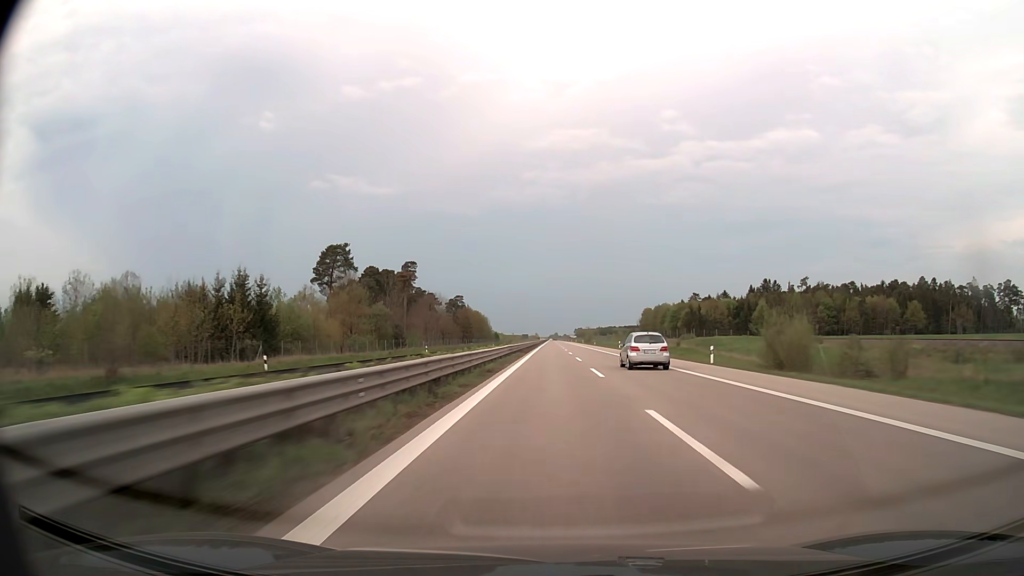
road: trunk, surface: asphalt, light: Day
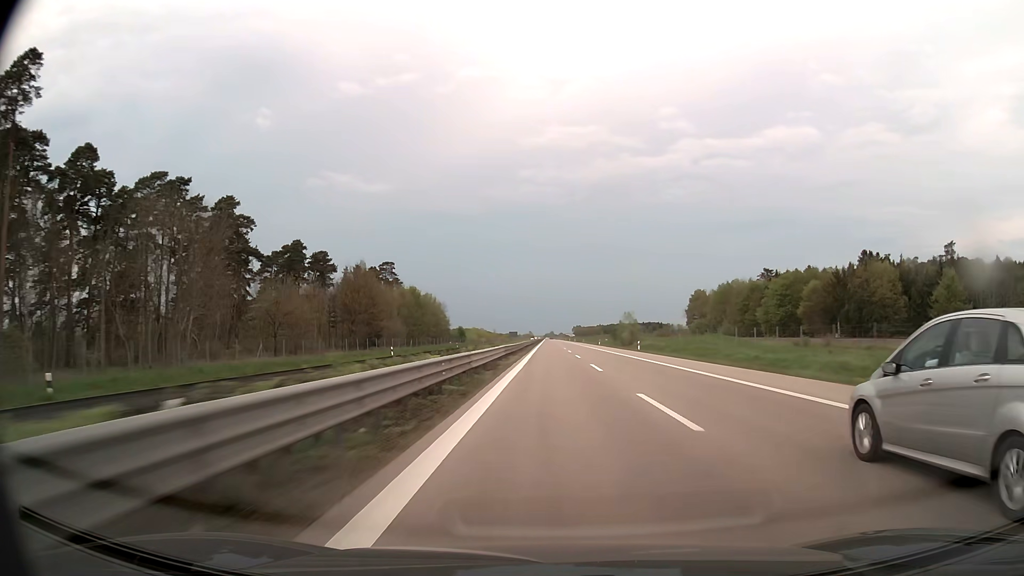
(+0.5, +118.5) m; 0°
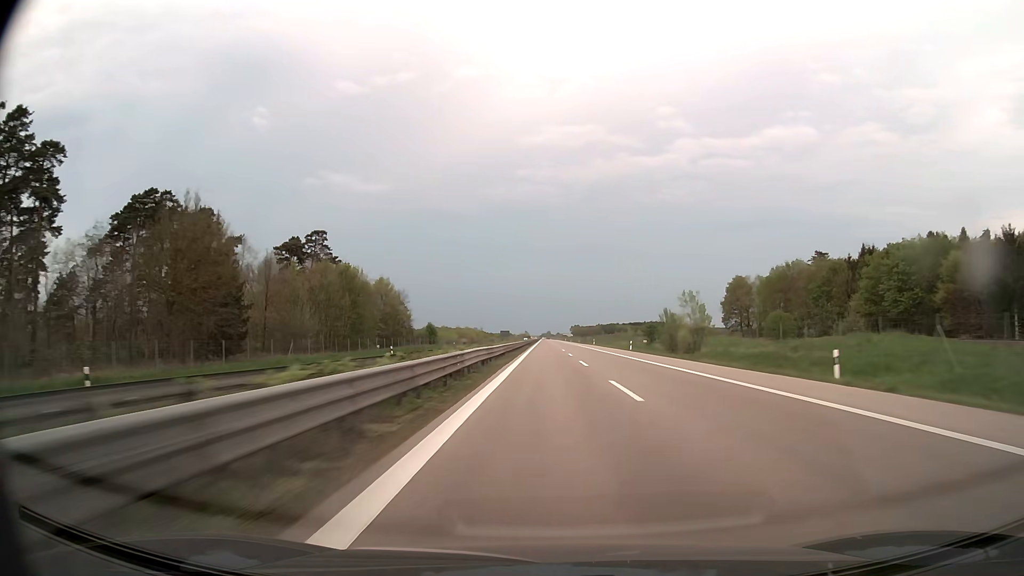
(+0.2, +47.5) m; 0°
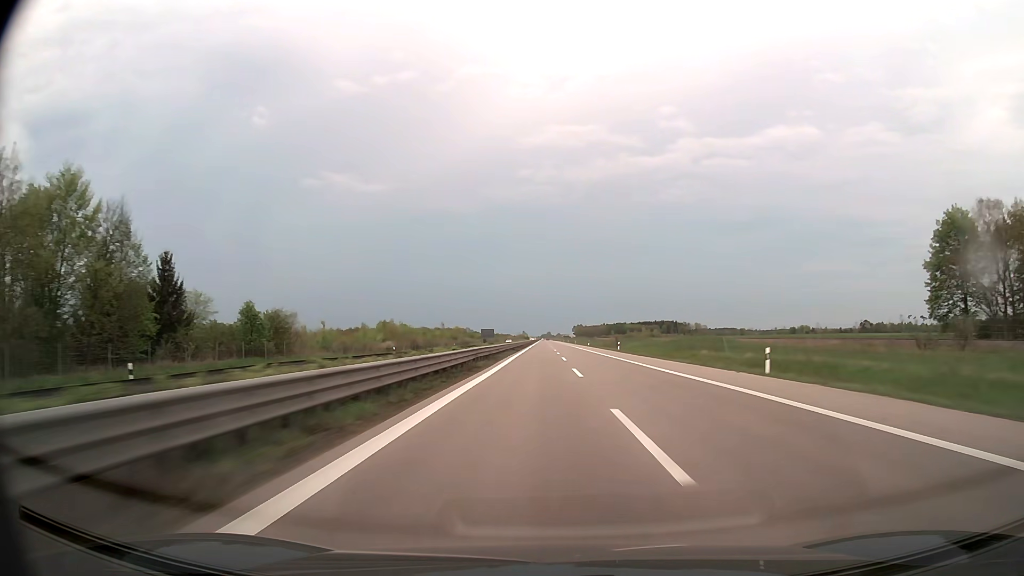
(+0.4, +95.2) m; 0°
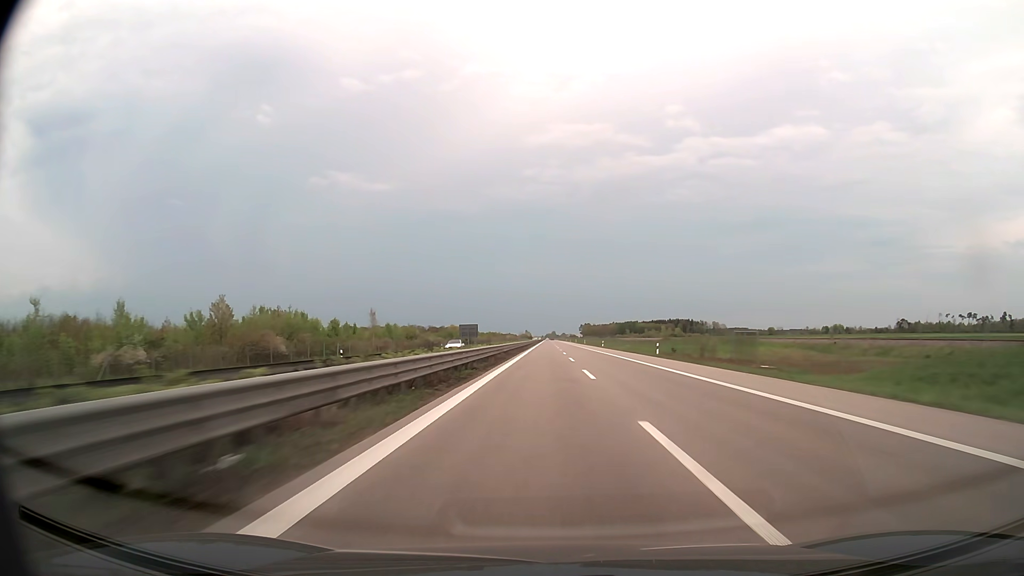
(-0.7, +71.4) m; -1°
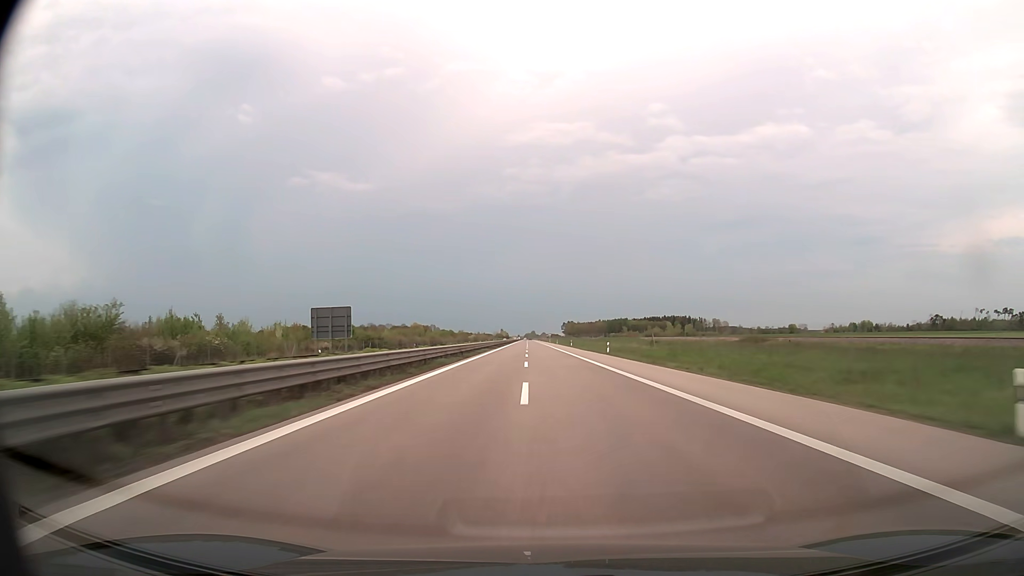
(+1.8, +95.2) m; +2°
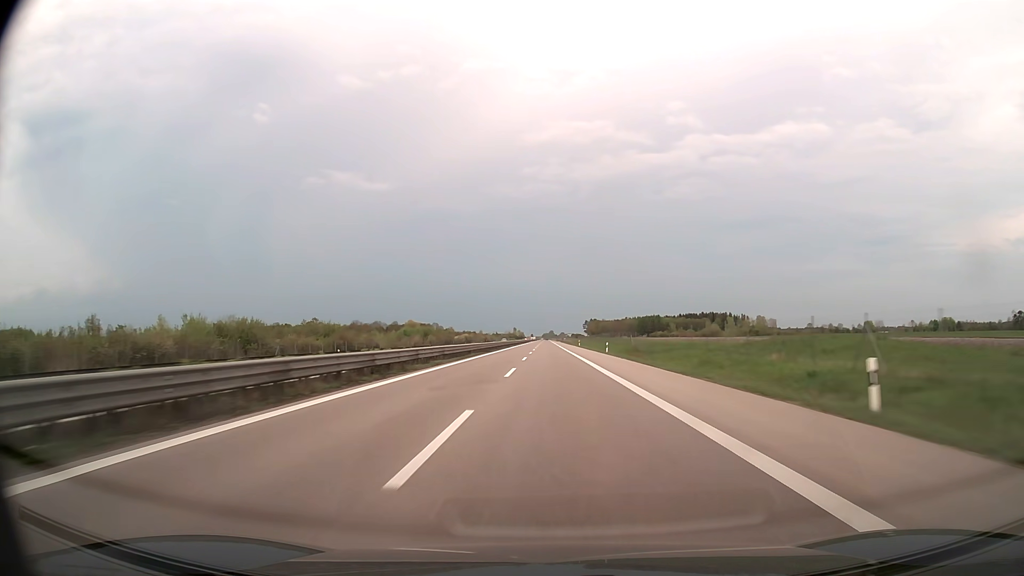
(-1.4, +95.2) m; -2°
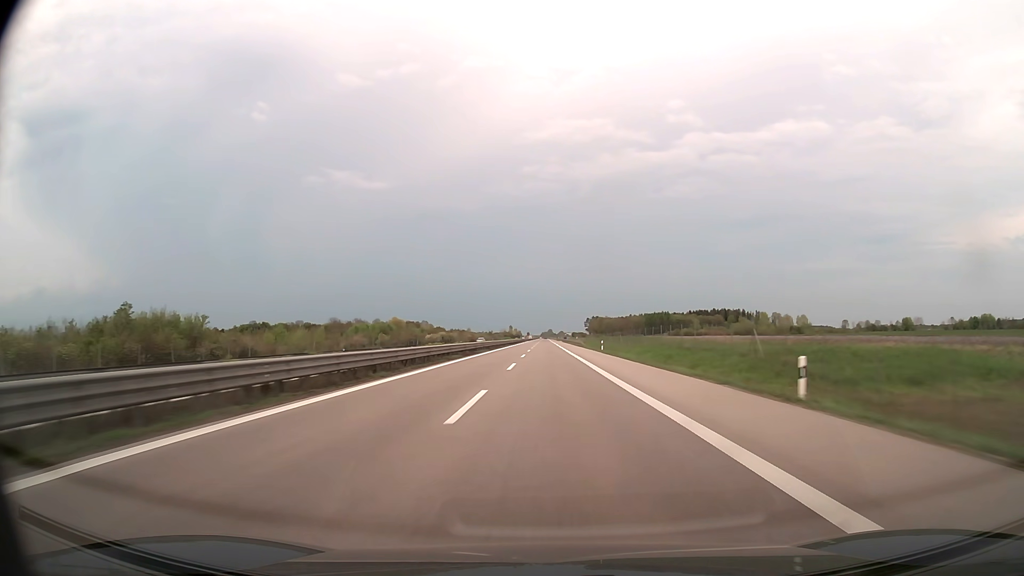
(0.0, +47.6) m; 0°
(0, +10) (0, +20) (0, +30) (0, +40) (0, +50) (0, +60) (0, +70) (0, +80) (0, +90) (0, +100) m
